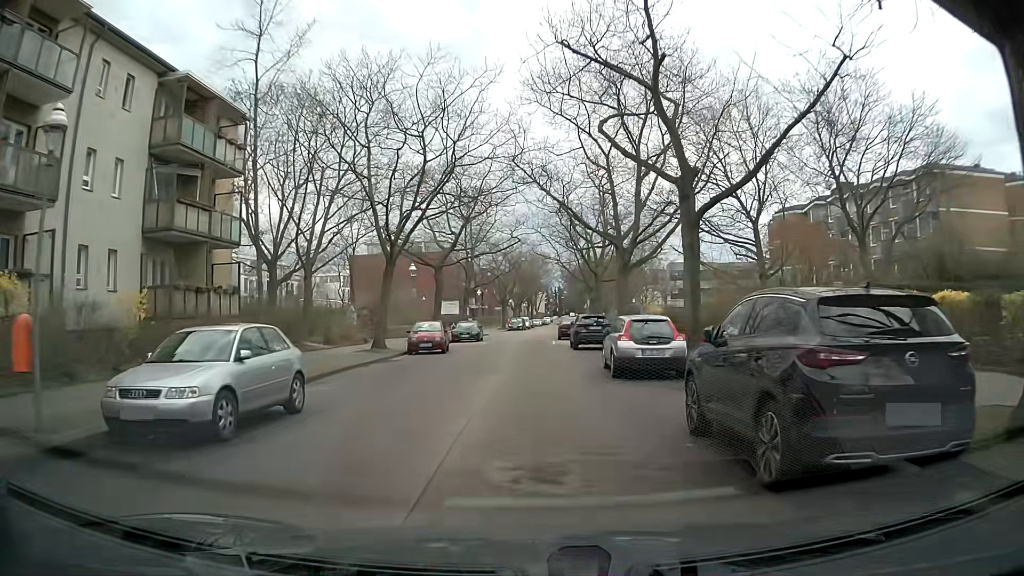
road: residential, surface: concrete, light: Day
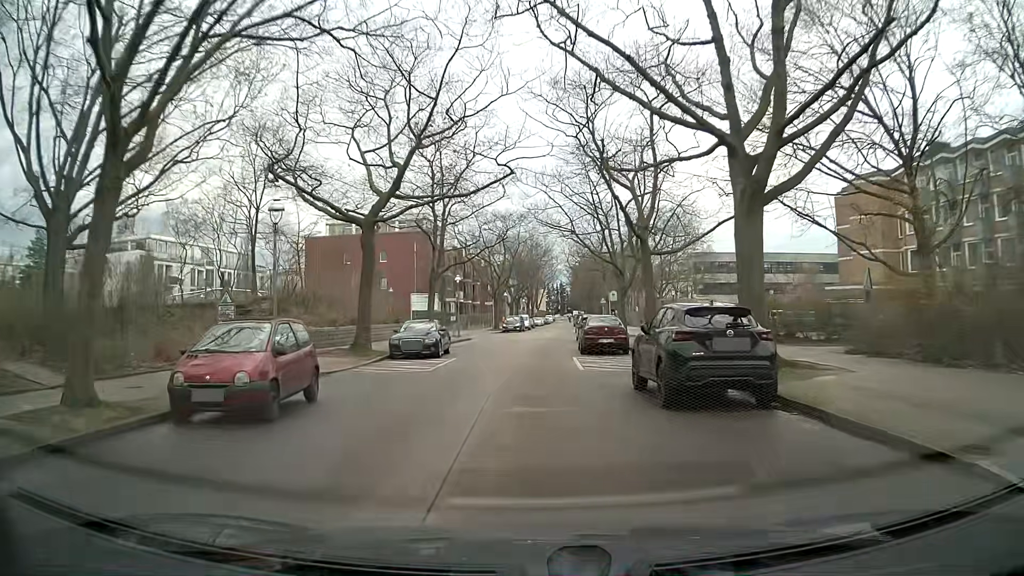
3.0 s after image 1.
(-0.1, +19.7) m; -1°
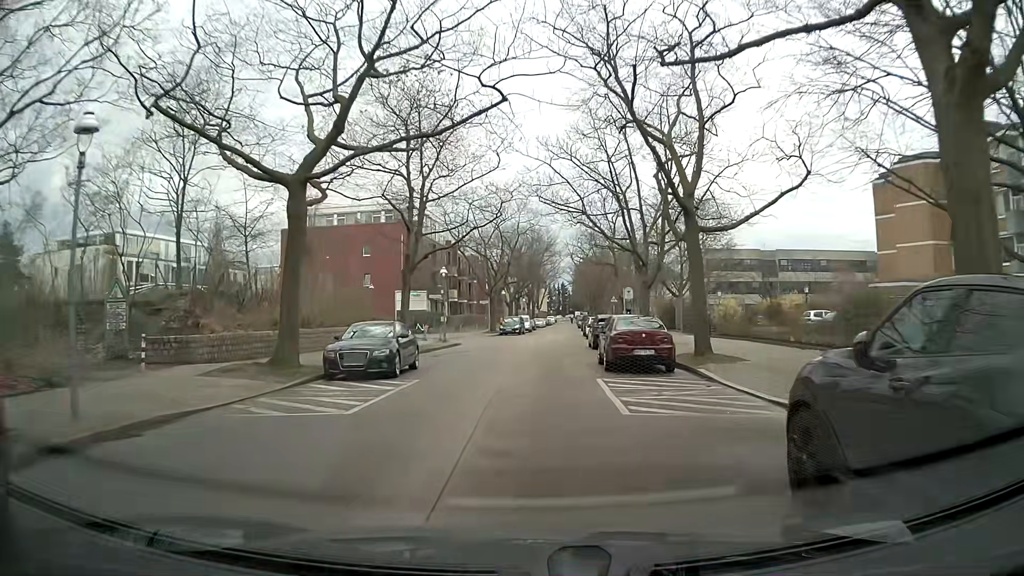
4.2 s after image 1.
(+0.1, +8.0) m; +1°
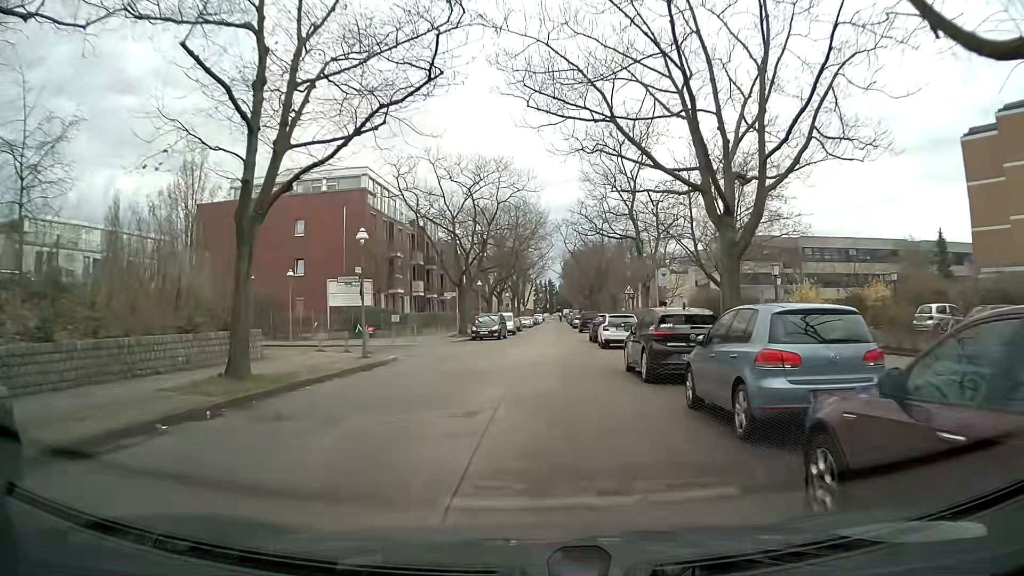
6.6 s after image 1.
(0.0, +16.2) m; +1°
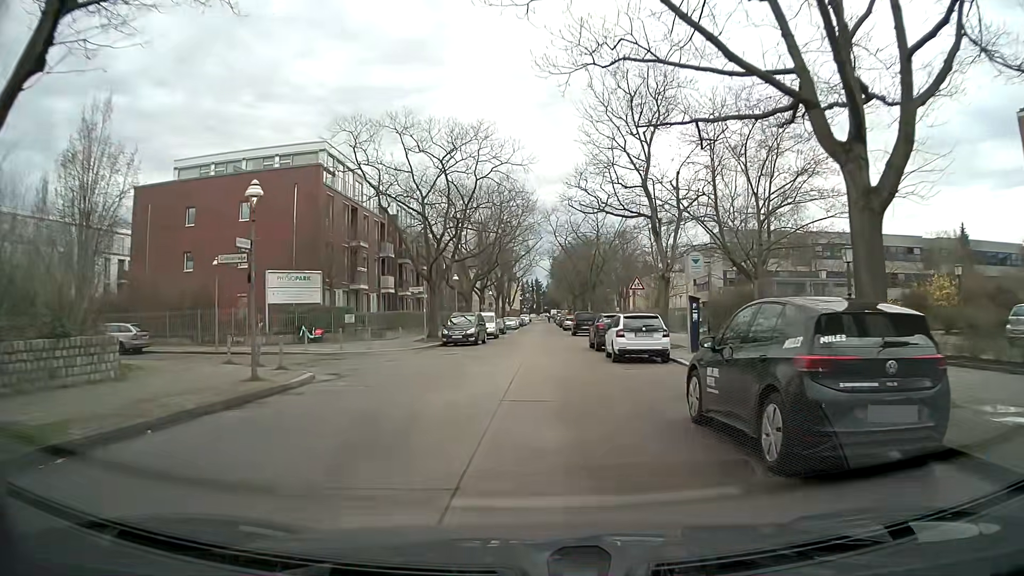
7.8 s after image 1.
(+0.1, +8.1) m; +1°
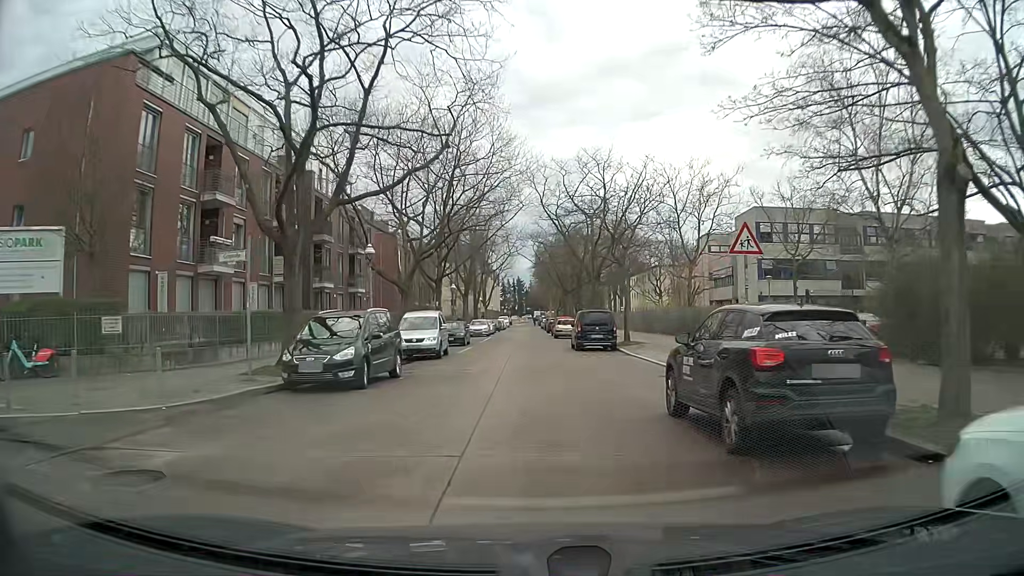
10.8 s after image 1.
(+0.3, +20.3) m; +1°
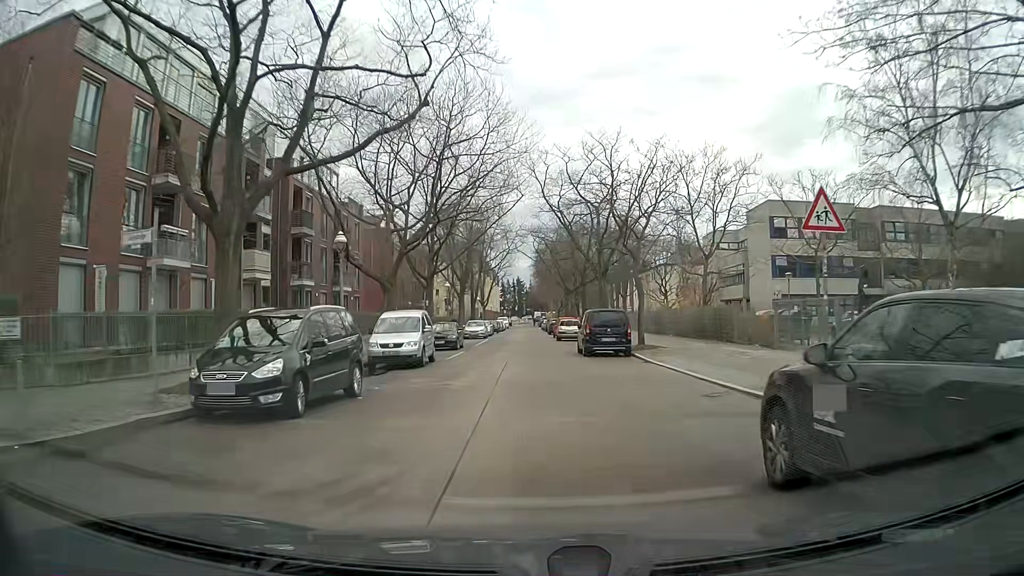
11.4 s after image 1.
(0.0, +4.2) m; 0°
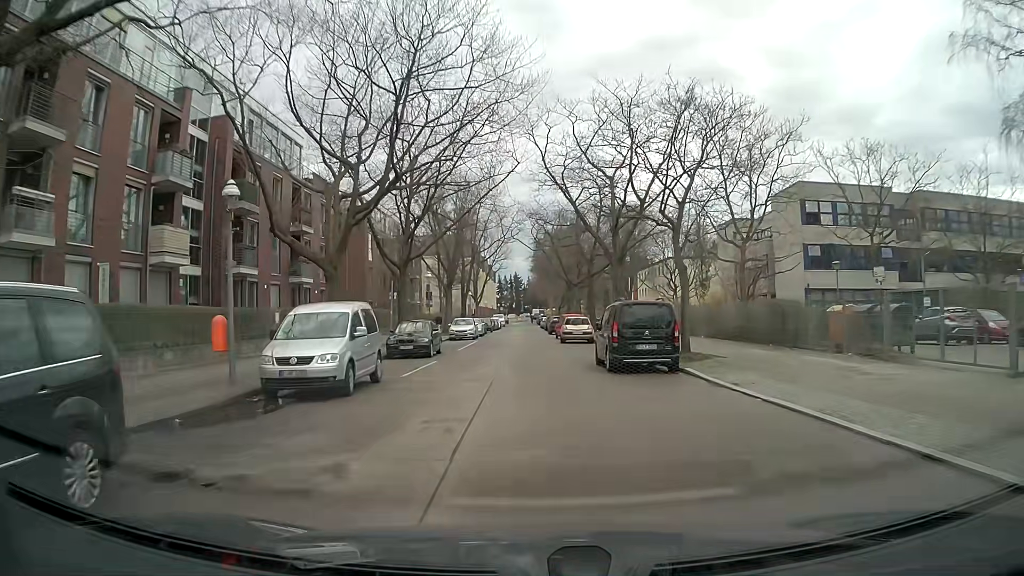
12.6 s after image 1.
(+0.1, +8.5) m; +1°
(0, +10) (0, +20) (0, +30) (0, +40) (0, +50) (0, +60) (0, +70) (0, +80) (0, +90) (0, +100) m
